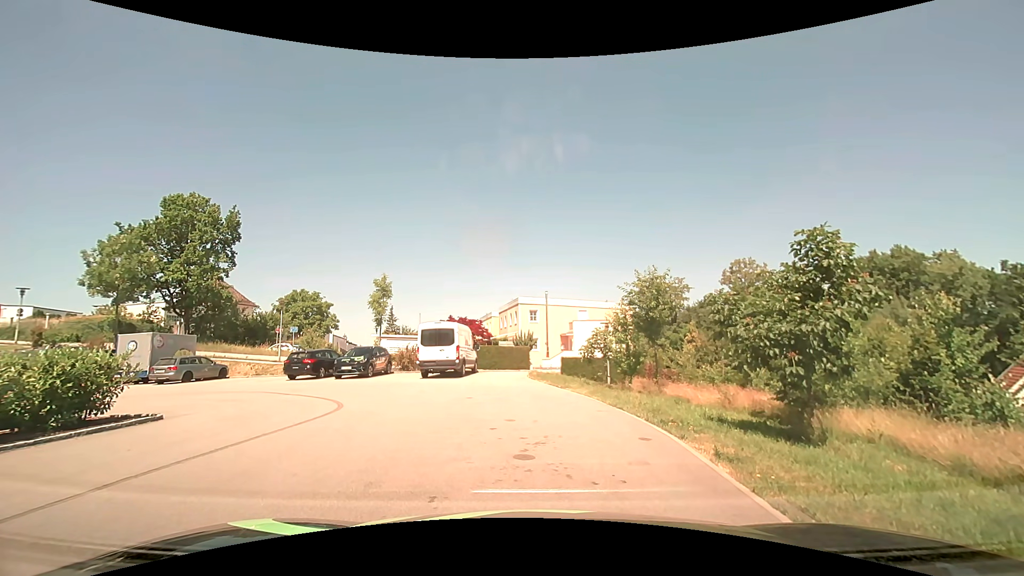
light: Day
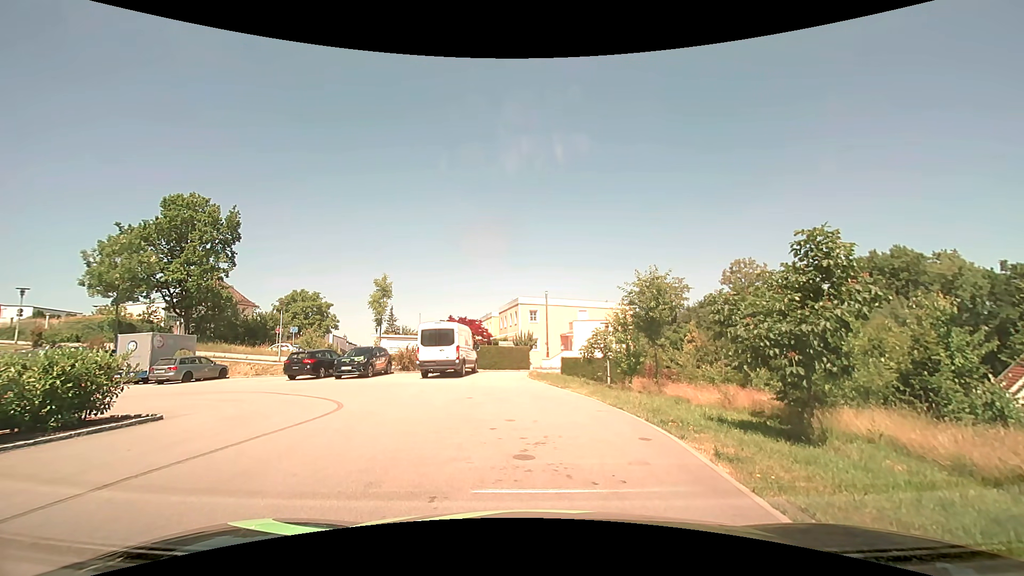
(0.0, 0.0) m; 0°
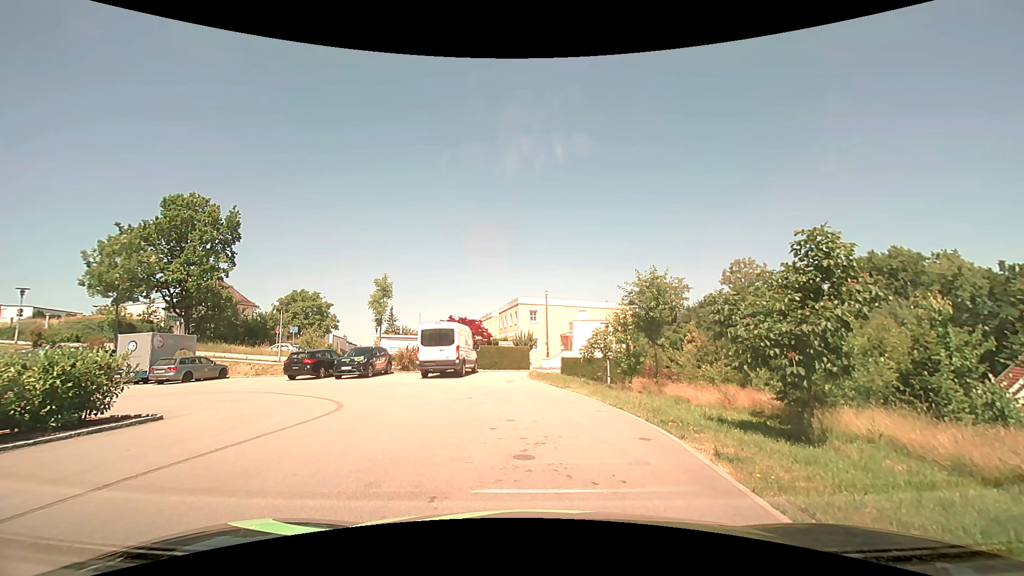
(0.0, 0.0) m; 0°
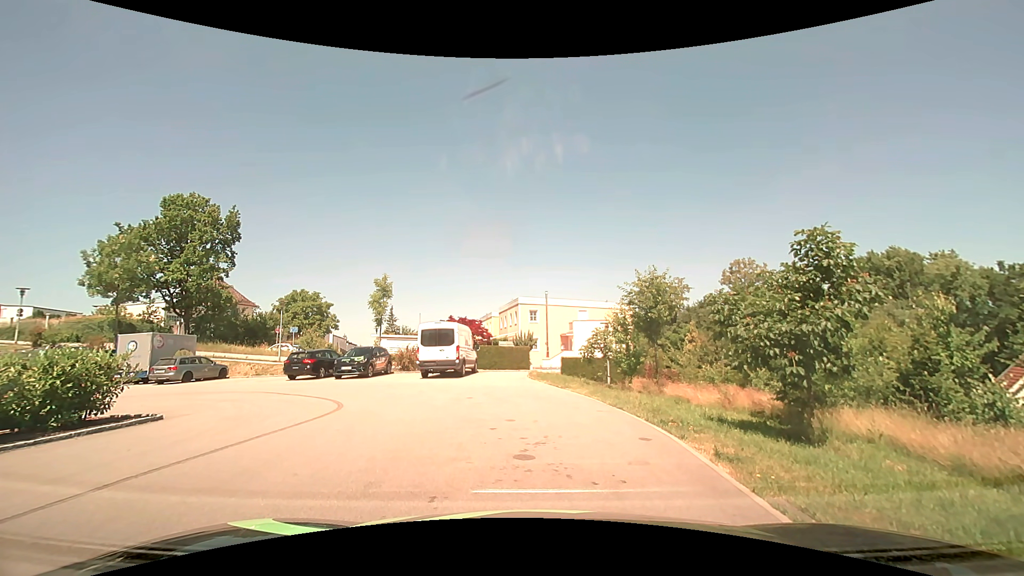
(0.0, 0.0) m; 0°
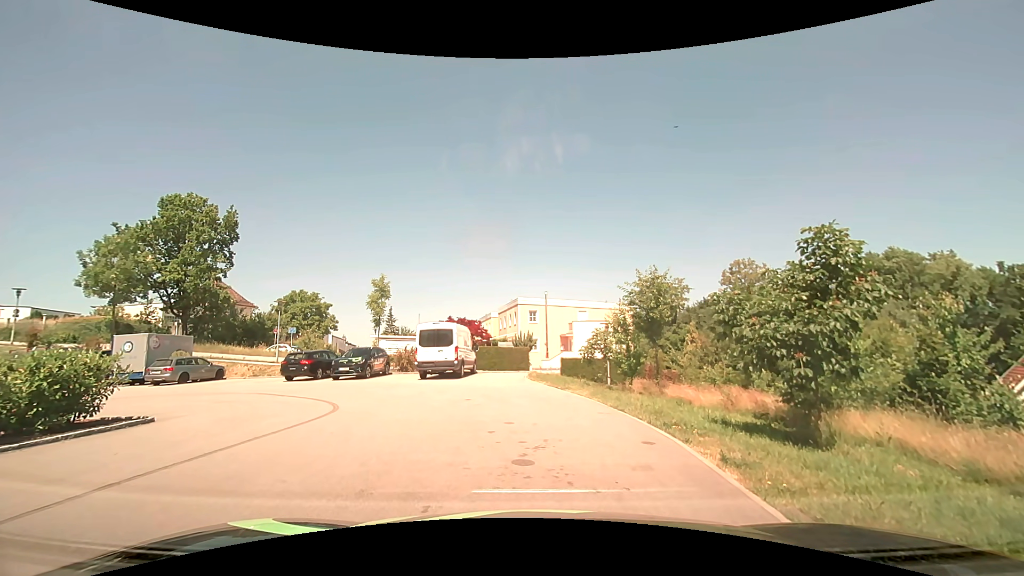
(0.0, +0.2) m; 0°
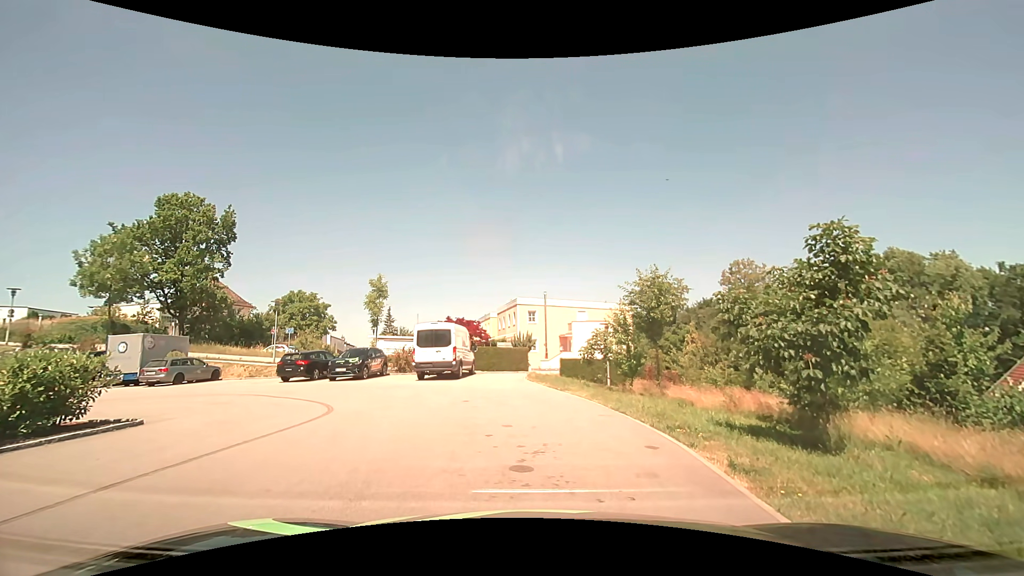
(0.0, +0.3) m; 0°
